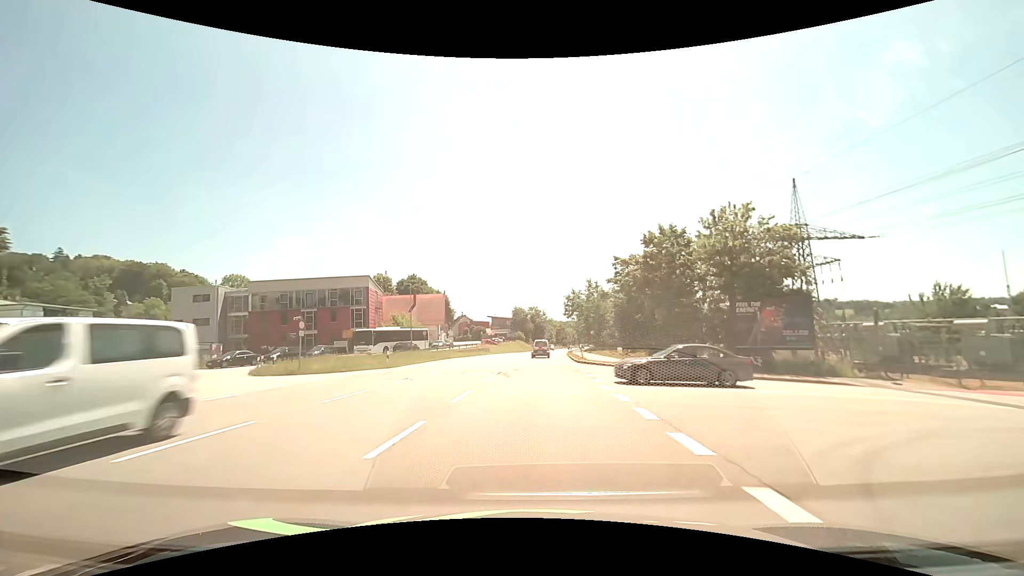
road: primary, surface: asphalt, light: Day
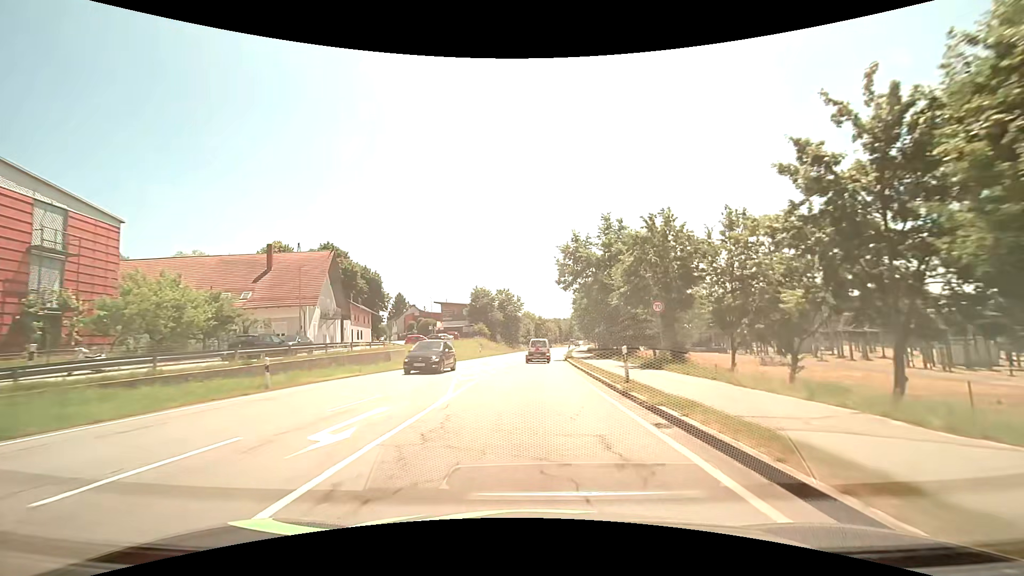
(+1.2, +47.7) m; +3°
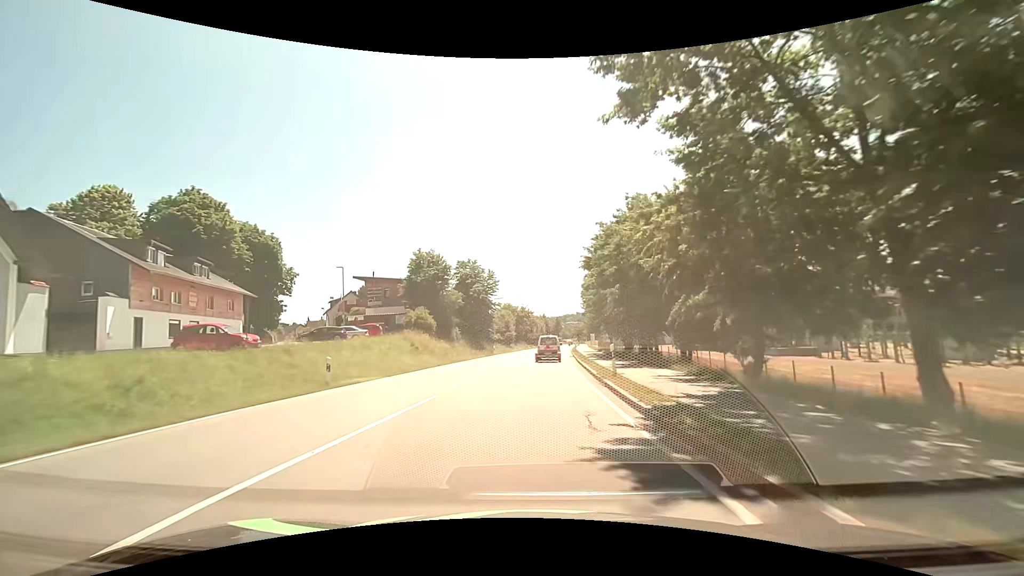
(+0.5, +37.0) m; +2°
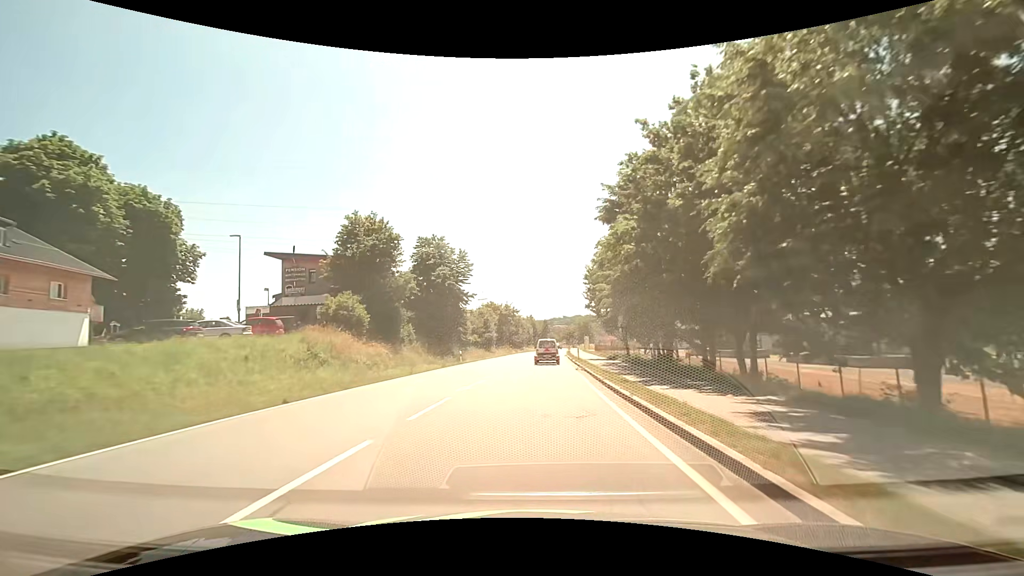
(+0.2, +17.7) m; +2°
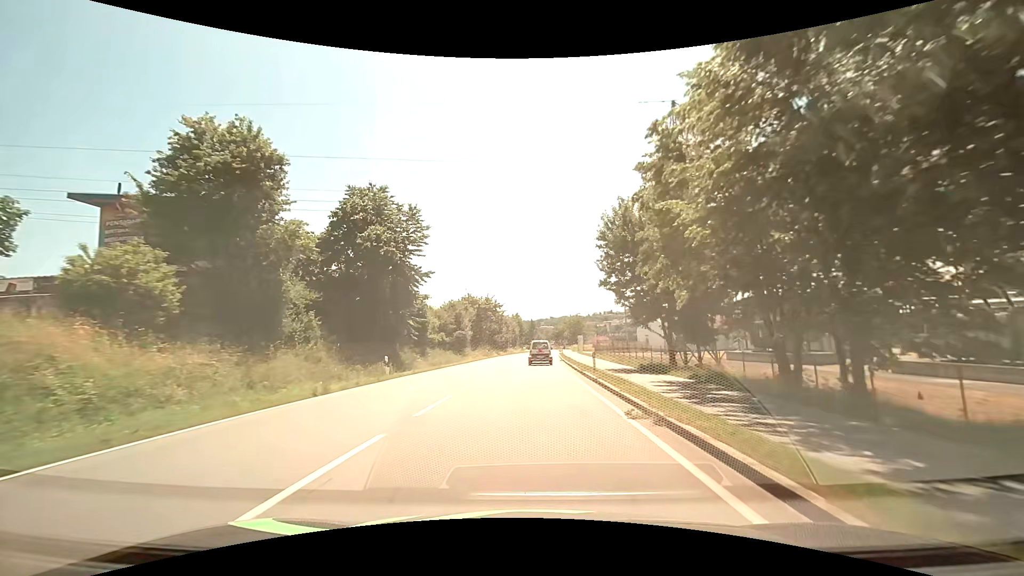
(+0.2, +17.4) m; +1°
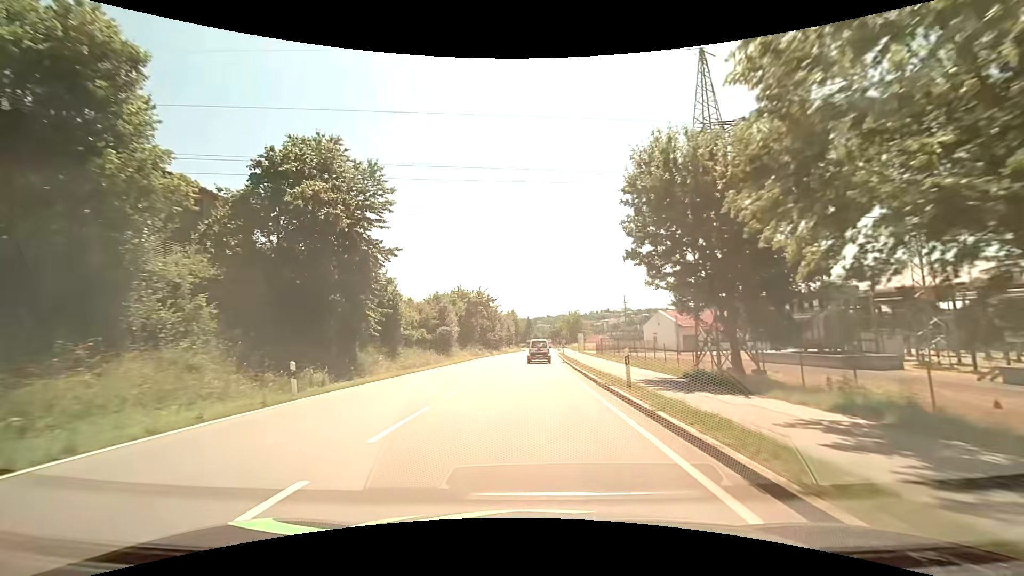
(+0.1, +8.7) m; +1°
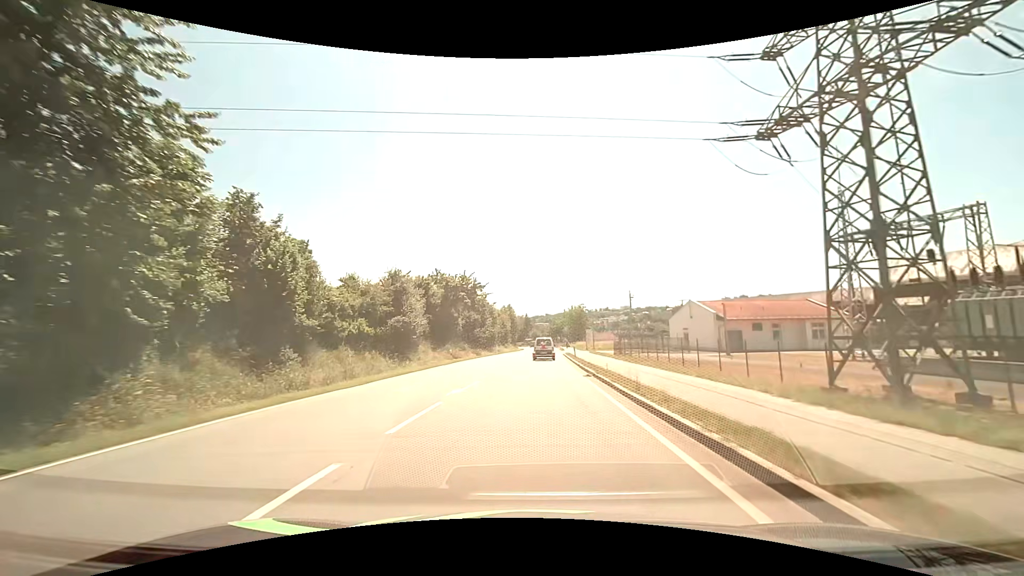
(-0.1, +17.4) m; -1°
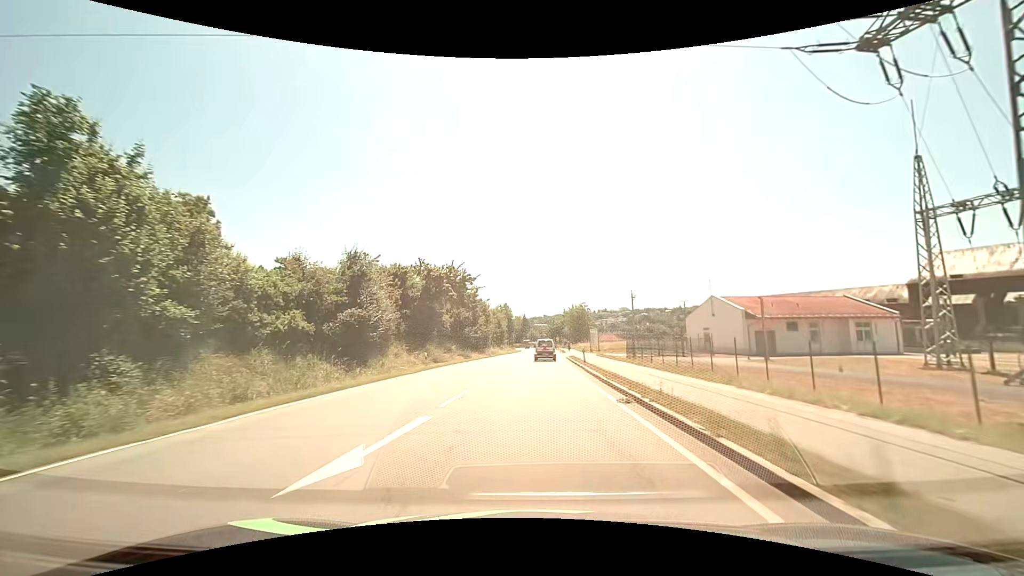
(+0.1, +8.7) m; +1°
(0, +10) (0, +20) (0, +30) (+1, +40) (+1, +50) (+1, +60) (+2, +70) (+2, +80) (+2, +90) (+3, +100) m
